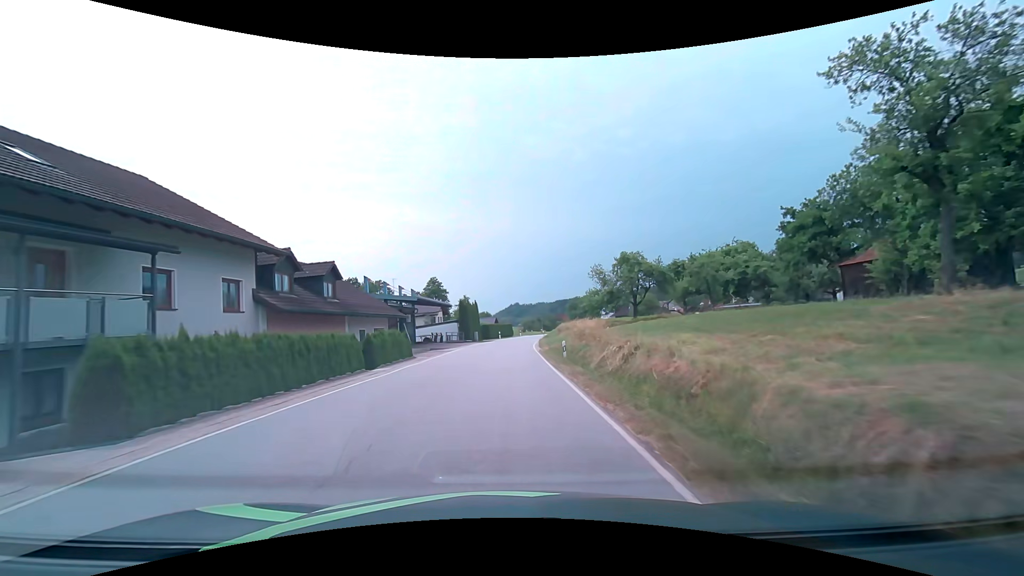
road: secondary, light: Day
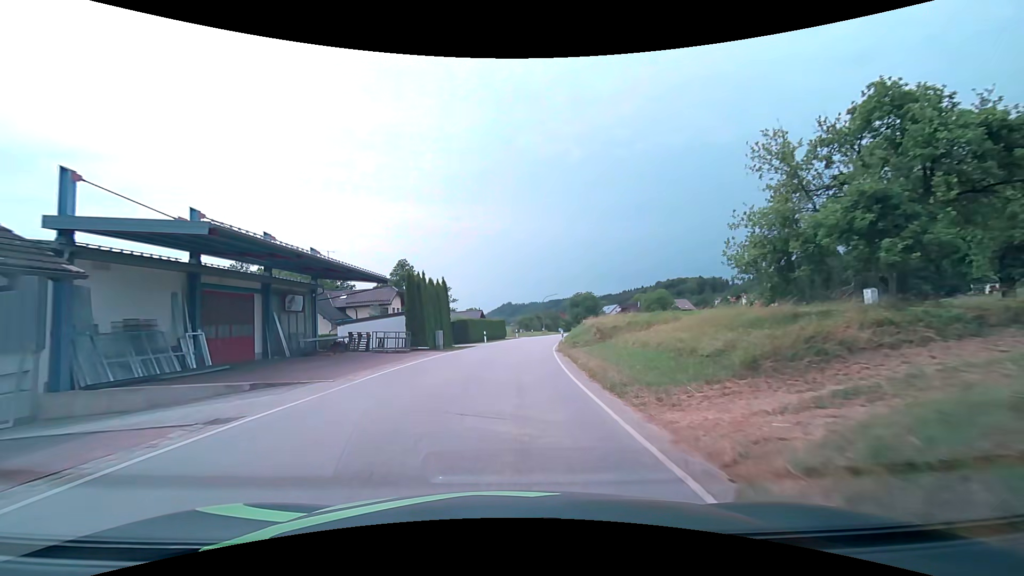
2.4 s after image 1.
(+0.1, +28.7) m; +1°
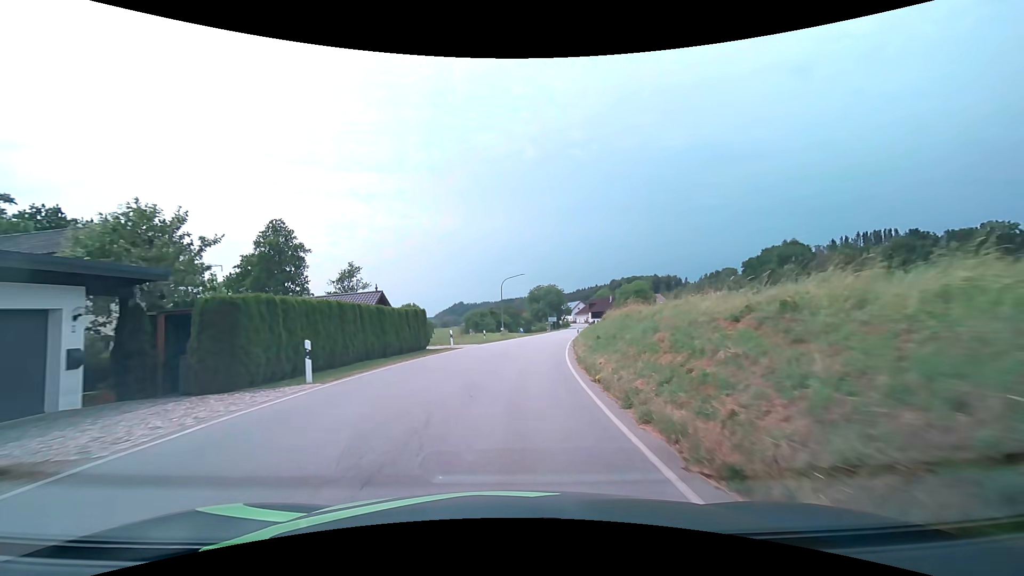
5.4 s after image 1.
(+1.6, +34.1) m; +6°
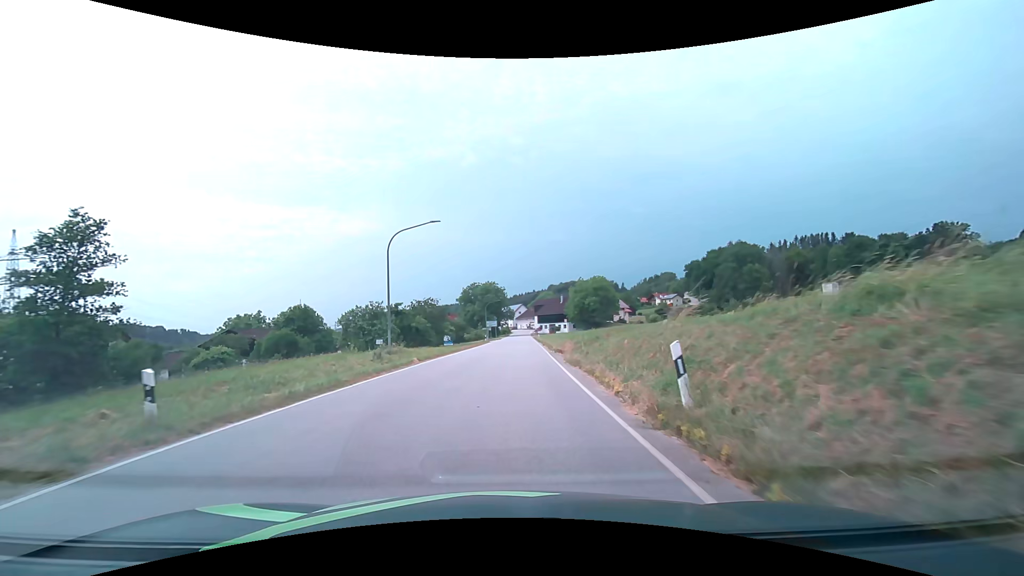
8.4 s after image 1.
(+2.0, +32.5) m; +7°
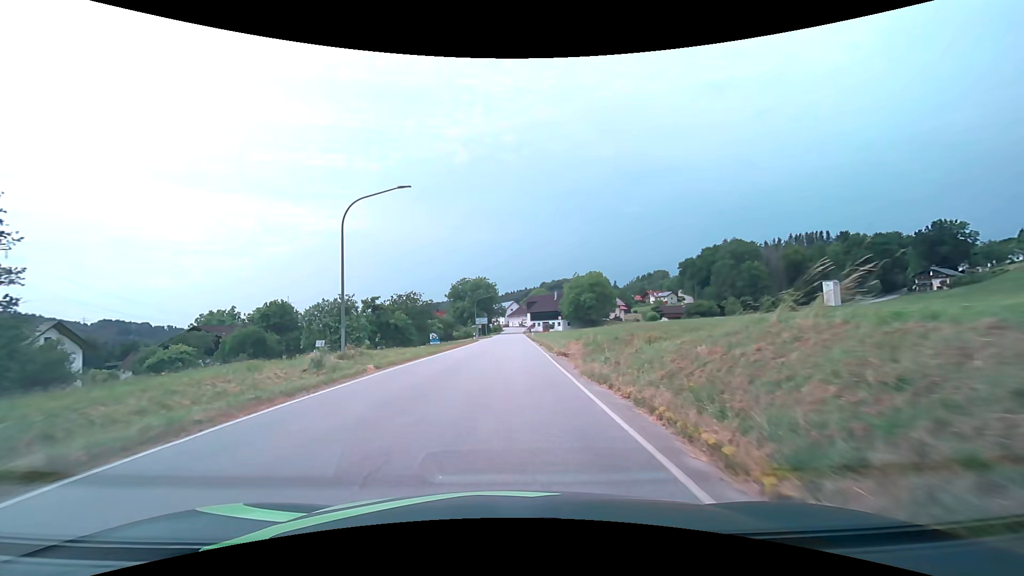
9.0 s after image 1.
(+0.1, +6.3) m; +1°
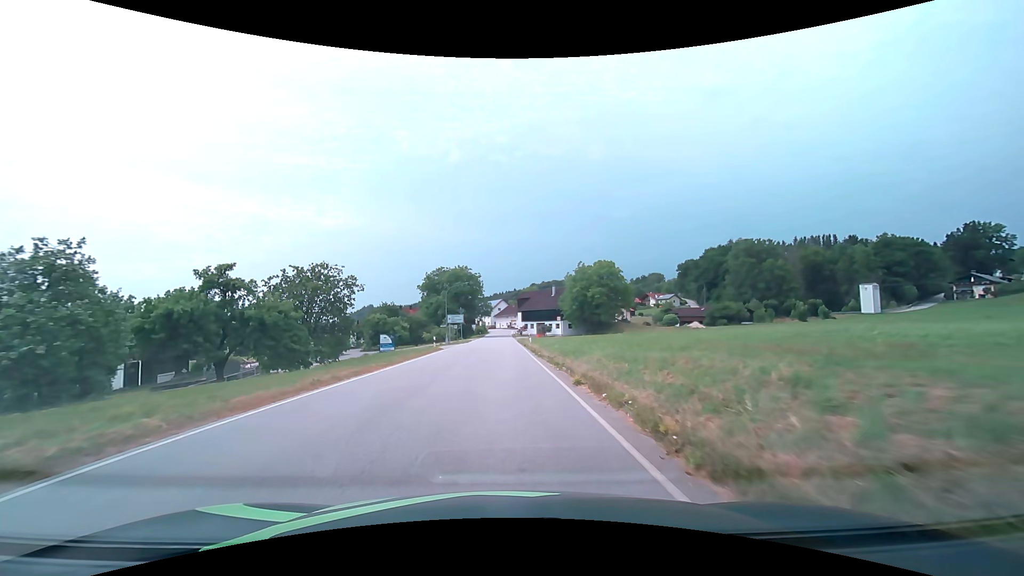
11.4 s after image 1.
(+0.4, +25.0) m; +1°
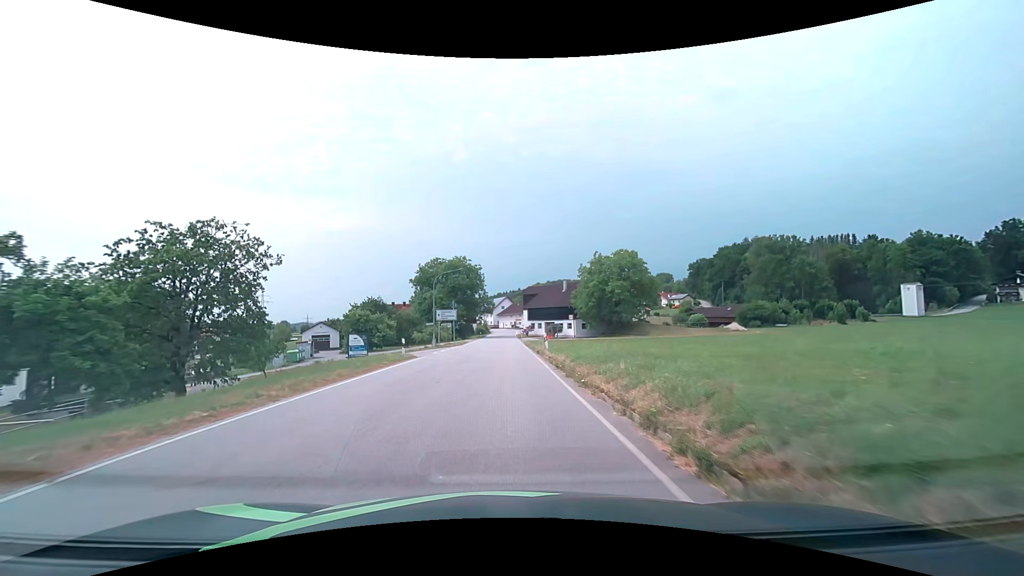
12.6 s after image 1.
(0.0, +13.0) m; 0°
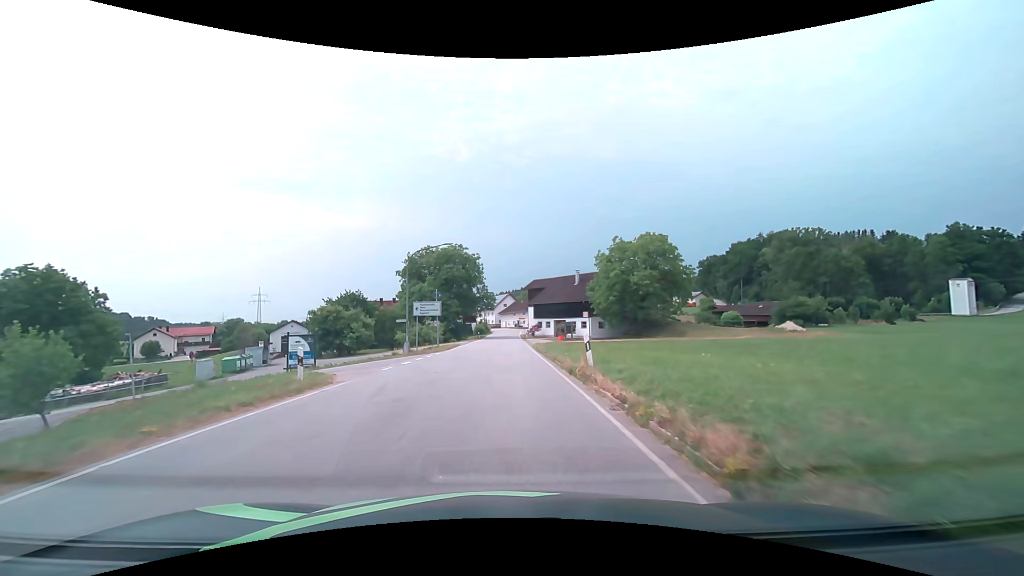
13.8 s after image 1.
(0.0, +13.3) m; 0°
(0, +10) (0, +20) (0, +30) (0, +40) (0, +50) (0, +60) (+1, +70) (+1, +80) (+1, +90) (+1, +100) m
